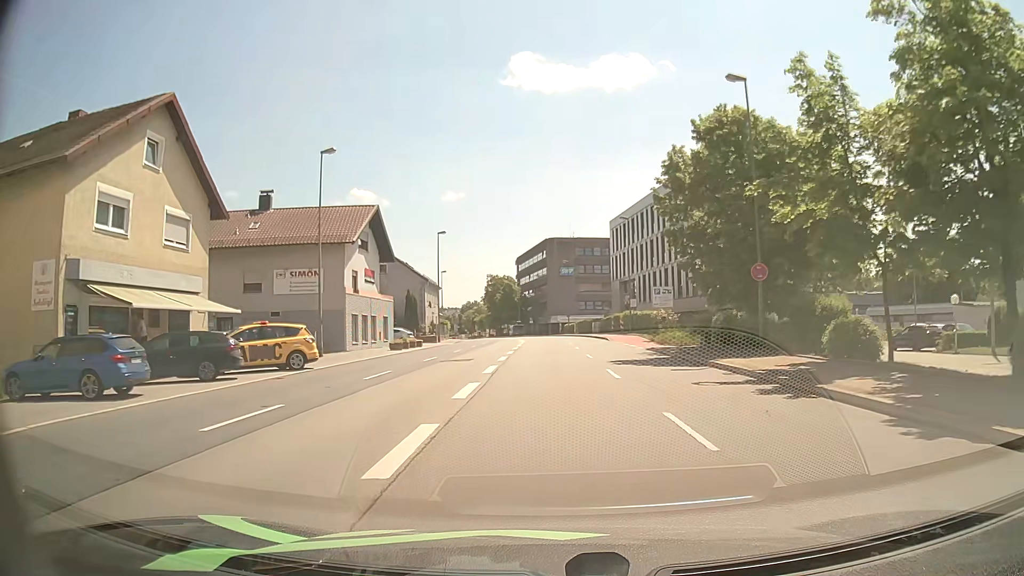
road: primary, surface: asphalt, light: Day
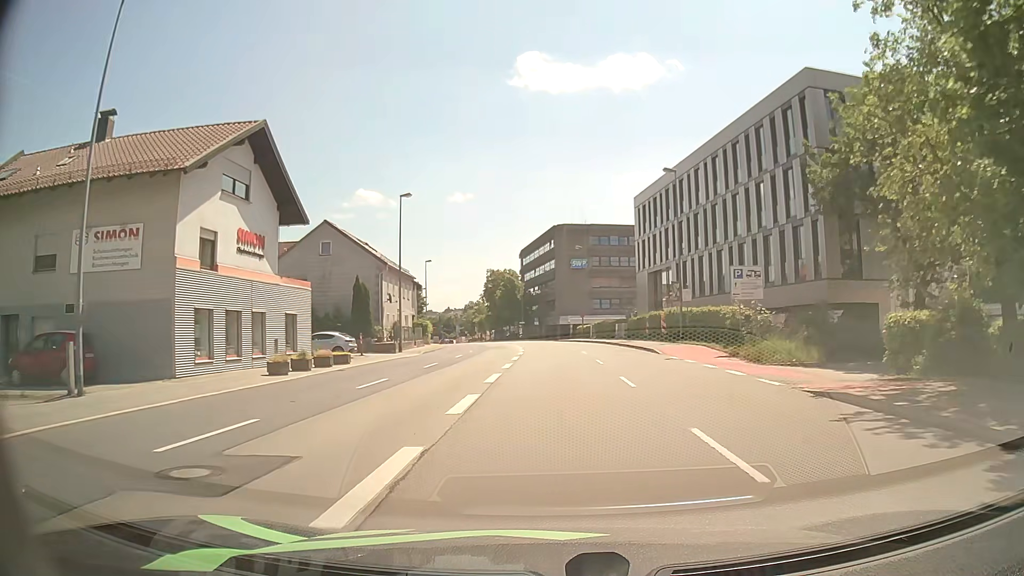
(-0.1, +19.4) m; -1°
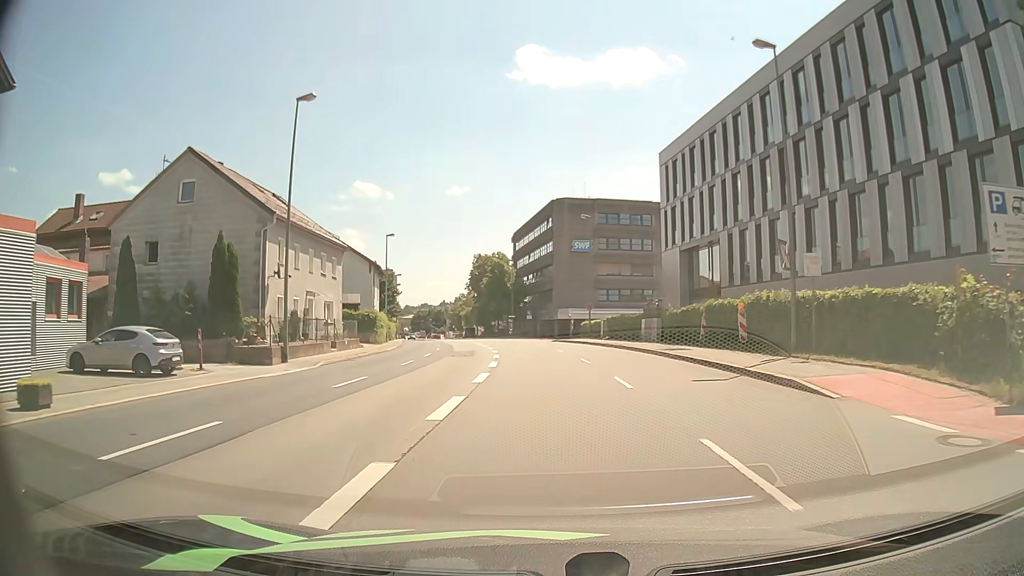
(+0.1, +19.0) m; +1°
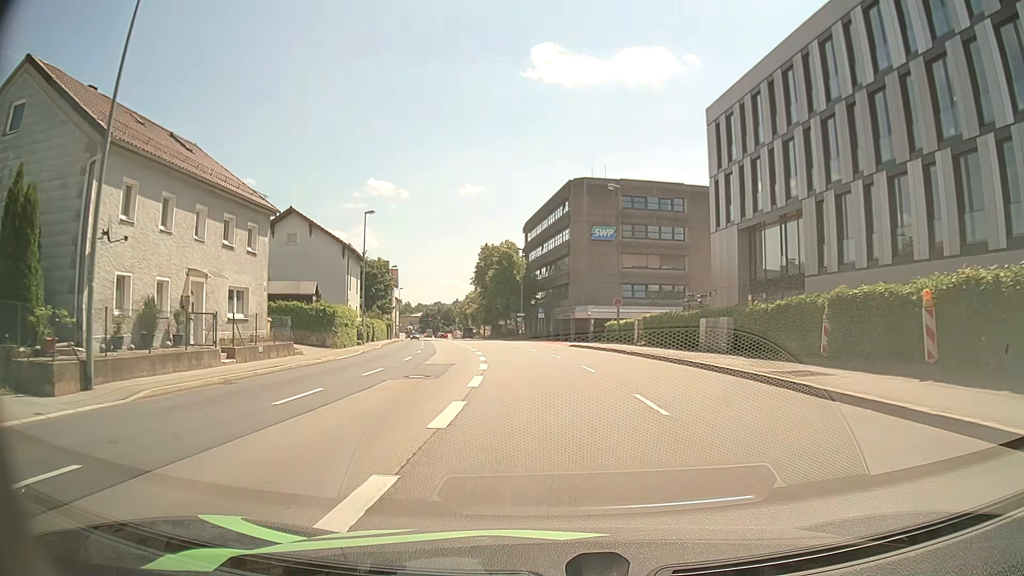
(-0.2, +12.7) m; -2°
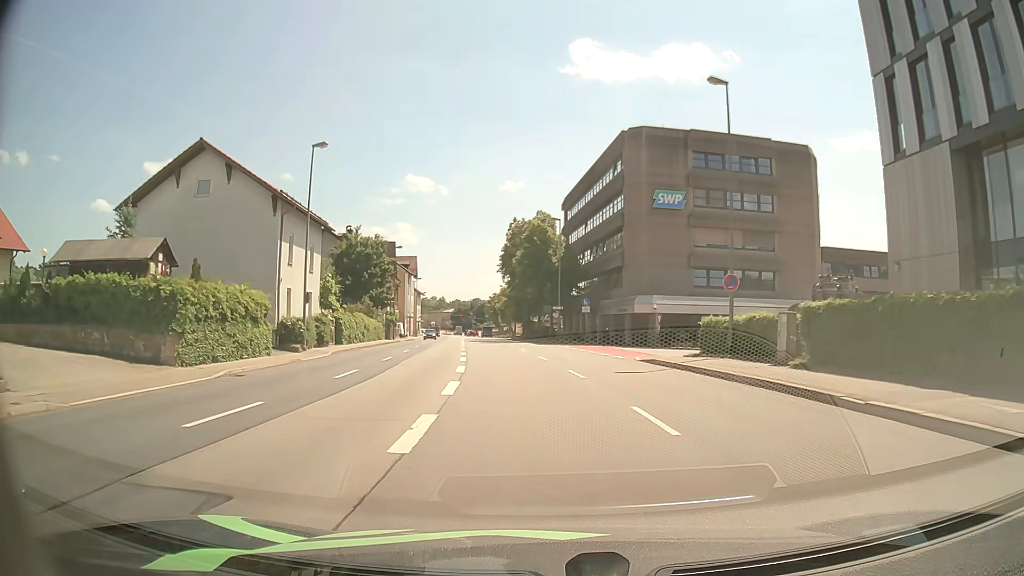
(-0.5, +19.9) m; -3°
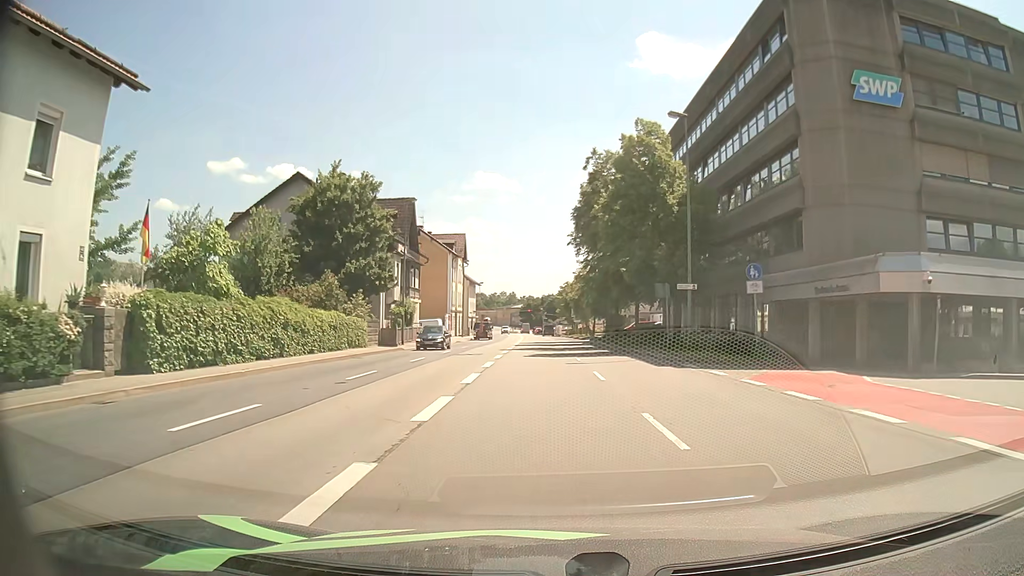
(-1.5, +27.8) m; -6°
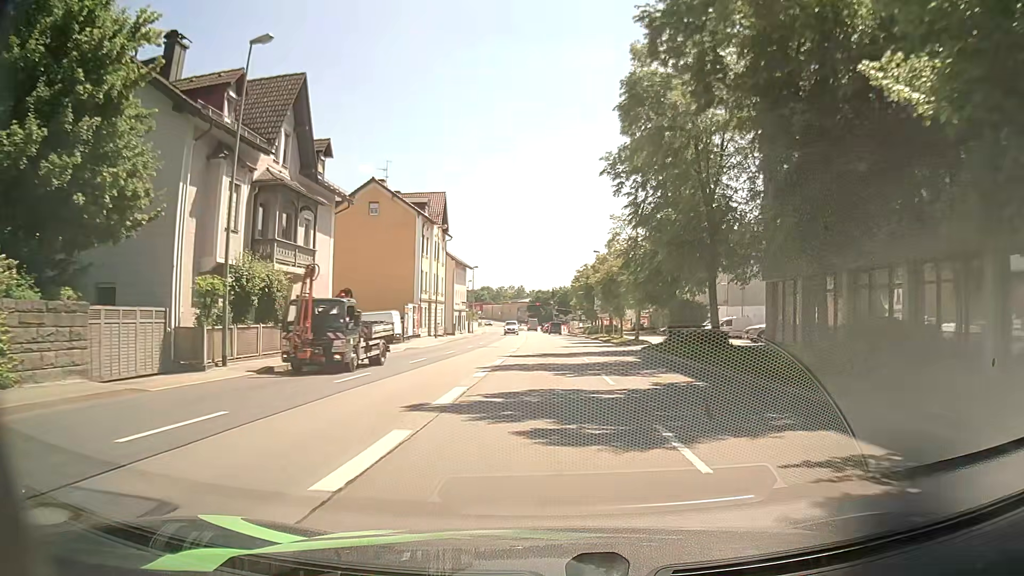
(-0.2, +28.2) m; -1°
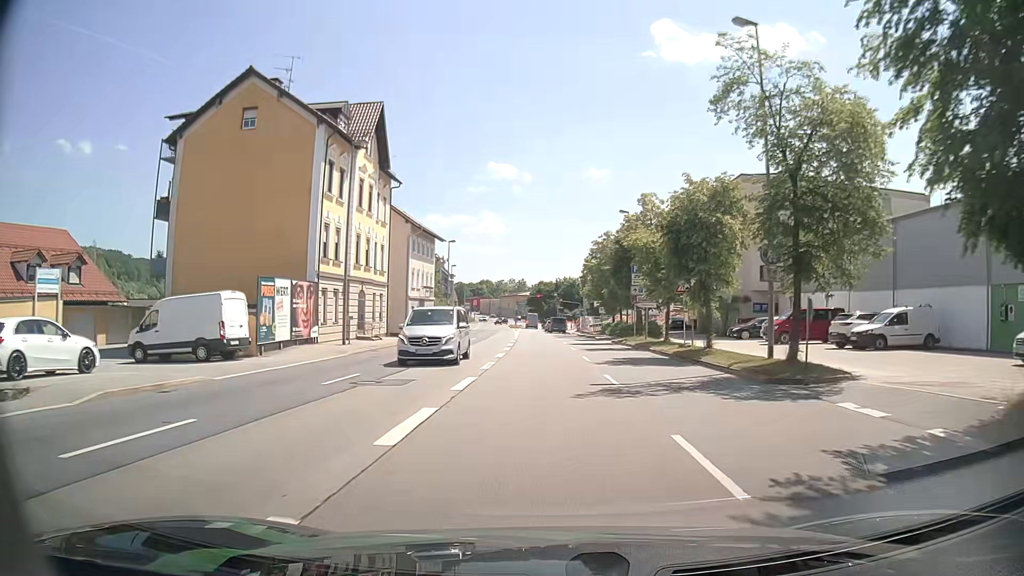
(-0.1, +28.1) m; 0°
